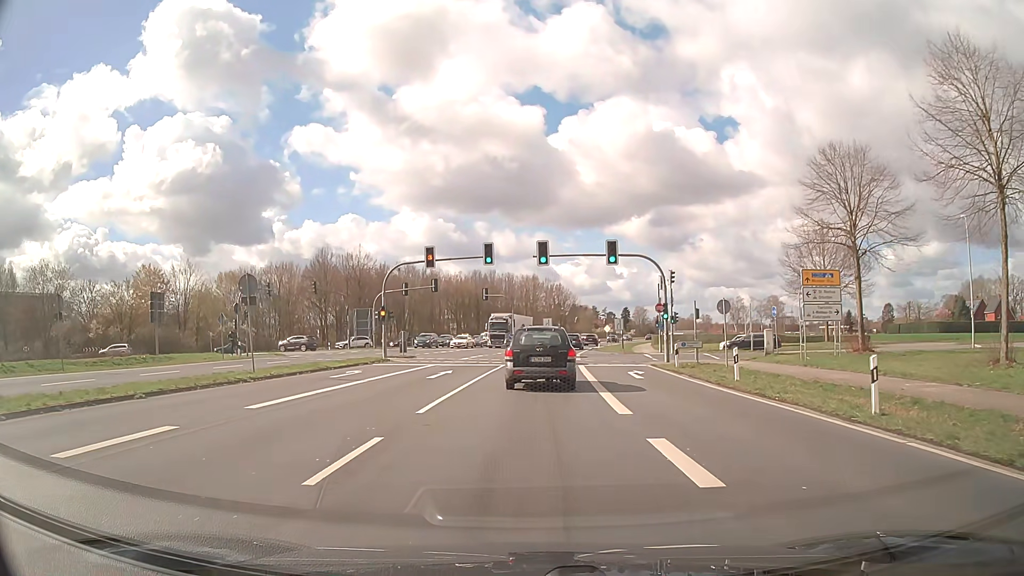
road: primary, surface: asphalt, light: Day
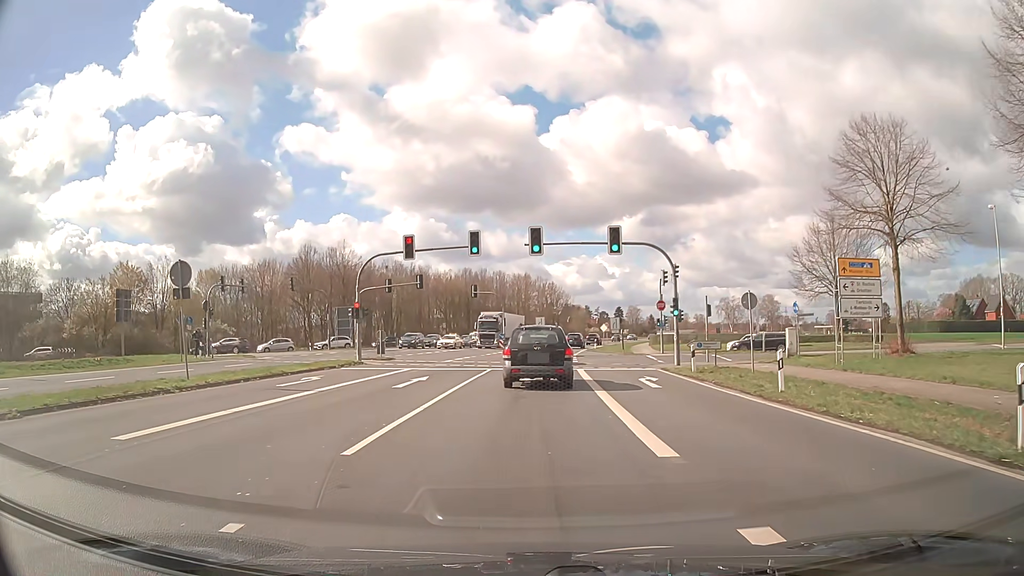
(0.0, +4.5) m; +1°
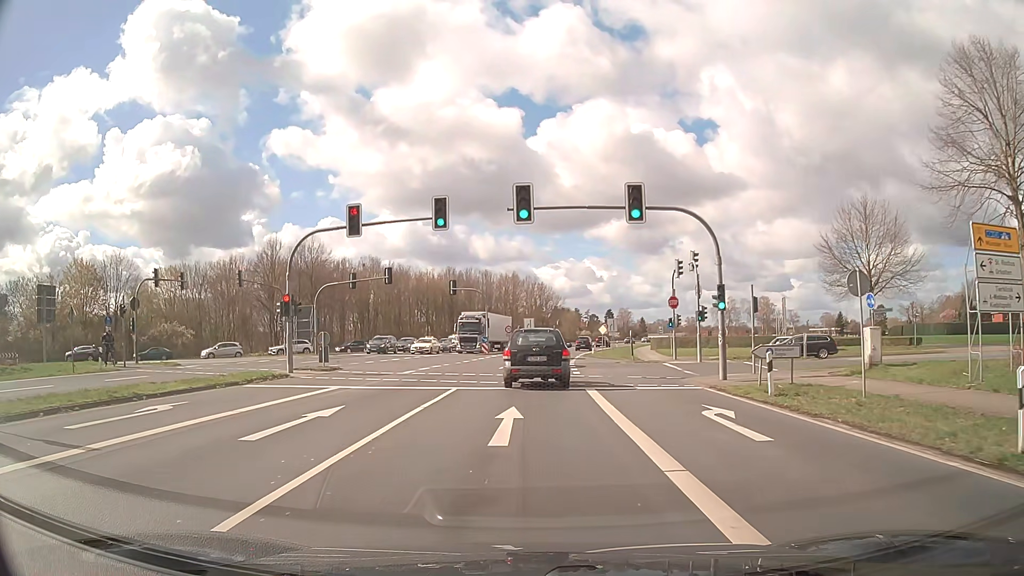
(+0.1, +9.5) m; +1°
(0, +10) (0, +20) (0, +30) (+1, +40) (+2, +50) (+3, +60) (+4, +70) (+6, +80) (+7, +90) (+9, +99) m
